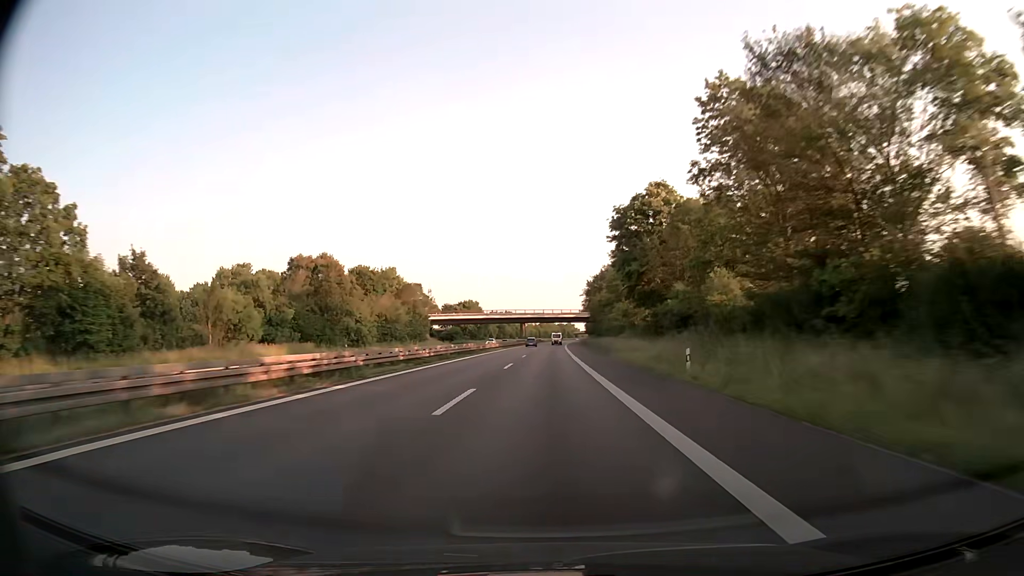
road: trunk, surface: asphalt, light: Day
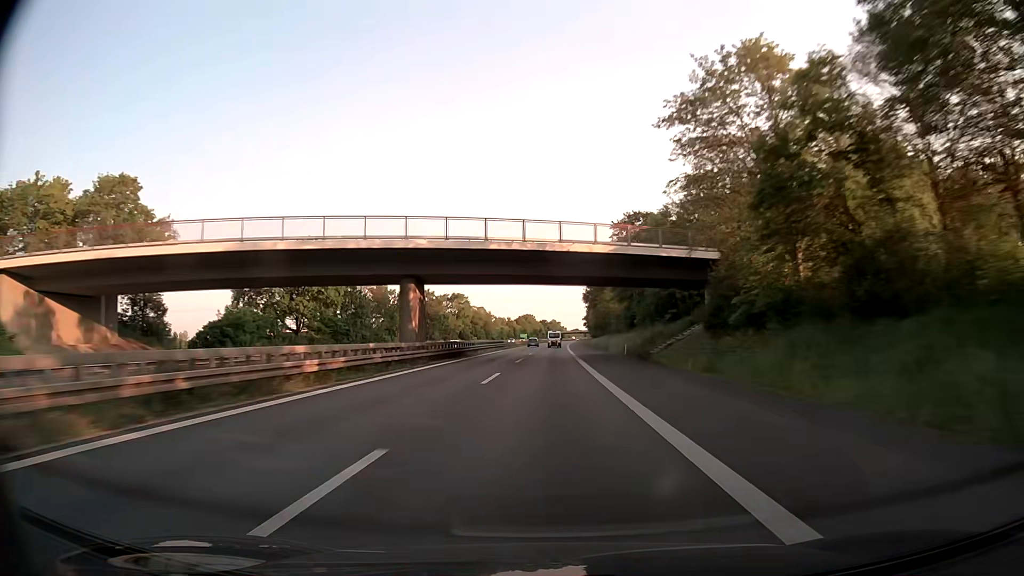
(+1.7, +118.1) m; +2°
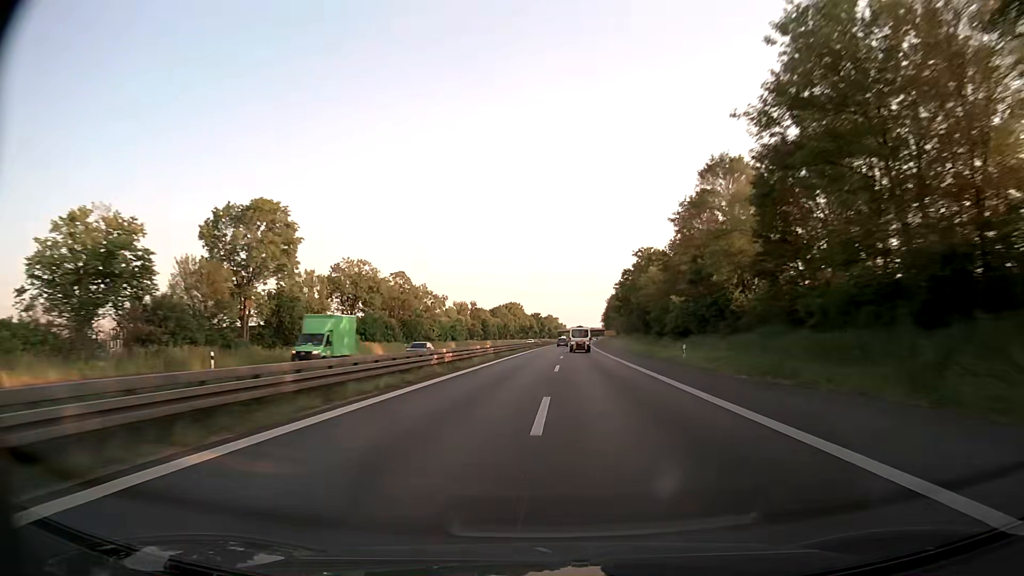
(+0.5, +118.9) m; 0°
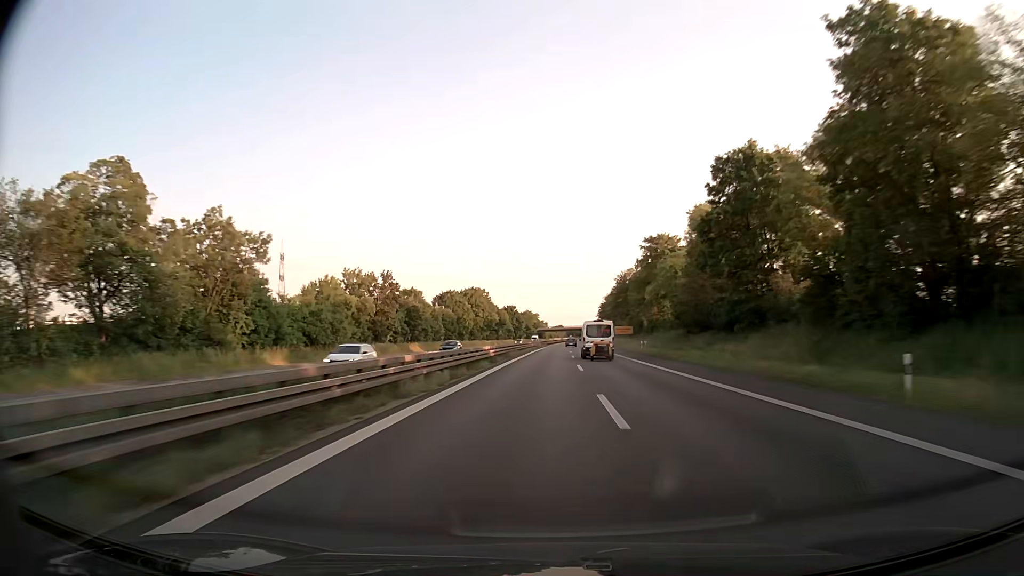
(+0.9, +71.7) m; +2°
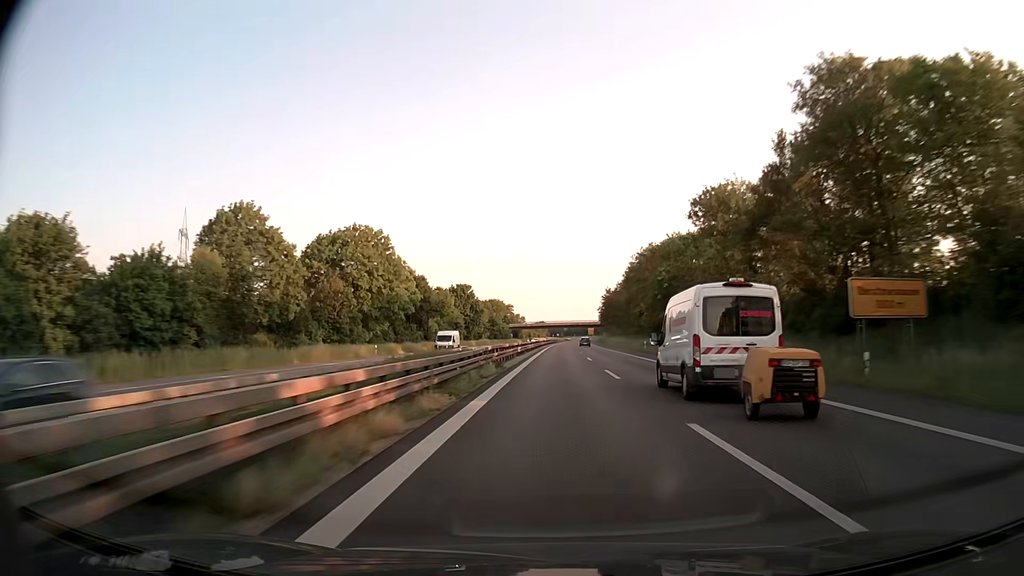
(+1.4, +96.0) m; +2°
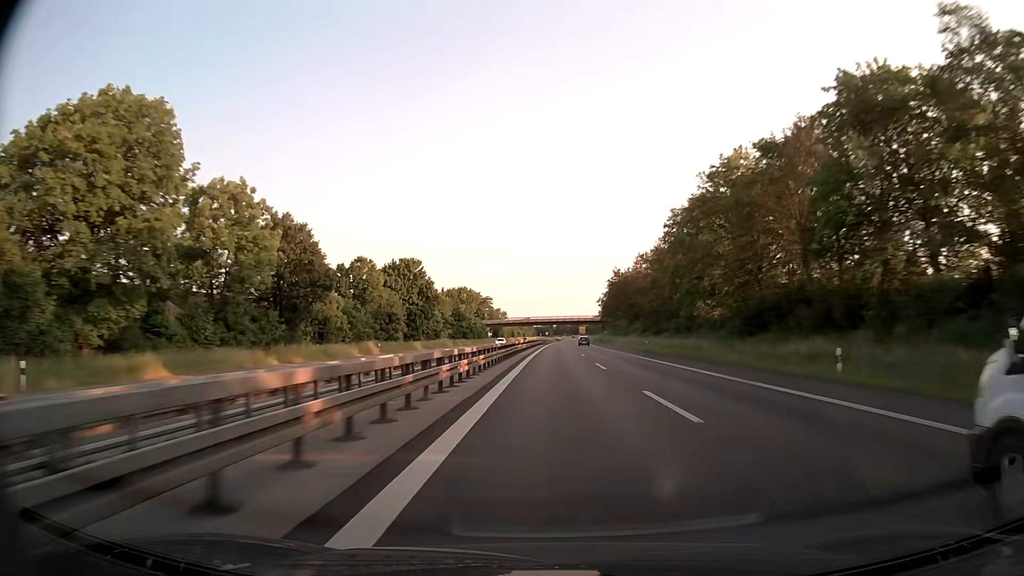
(+0.6, +47.9) m; +1°
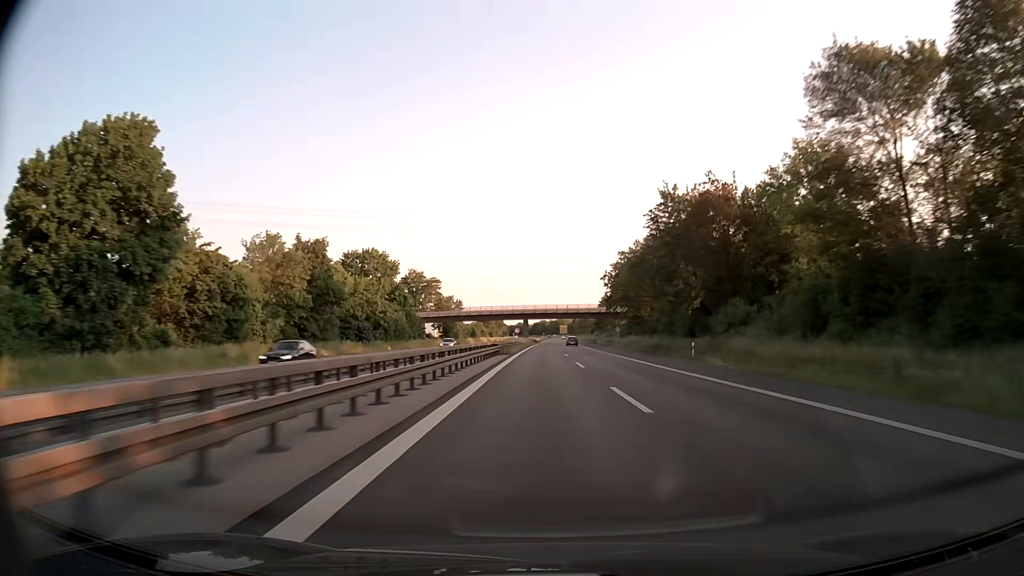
(+1.0, +70.7) m; +2°
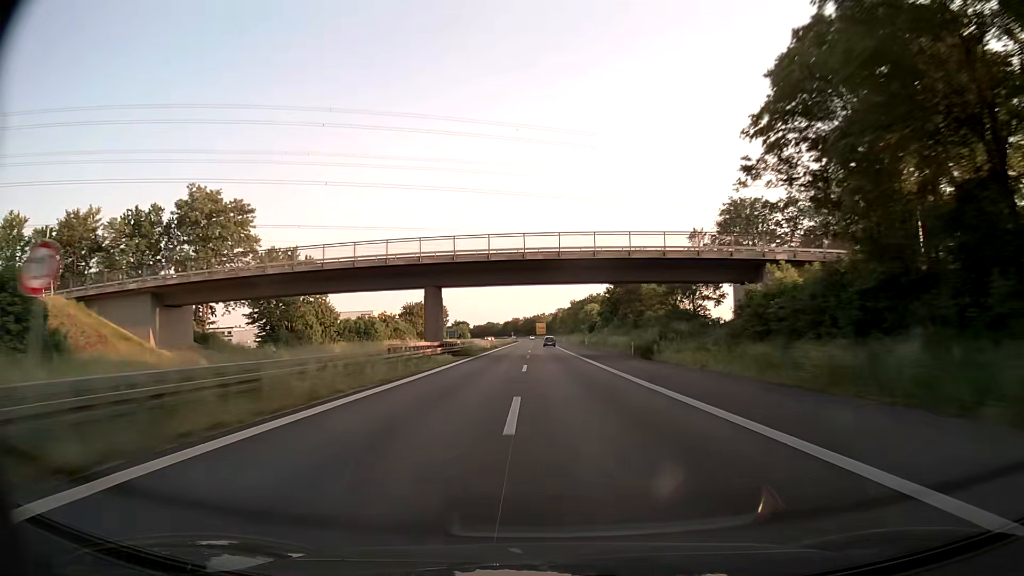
(+2.1, +92.8) m; +2°
(0, +10) (0, +20) (0, +30) (0, +40) (0, +50) (0, +60) (0, +70) (0, +80) (0, +90) (0, +100) m
